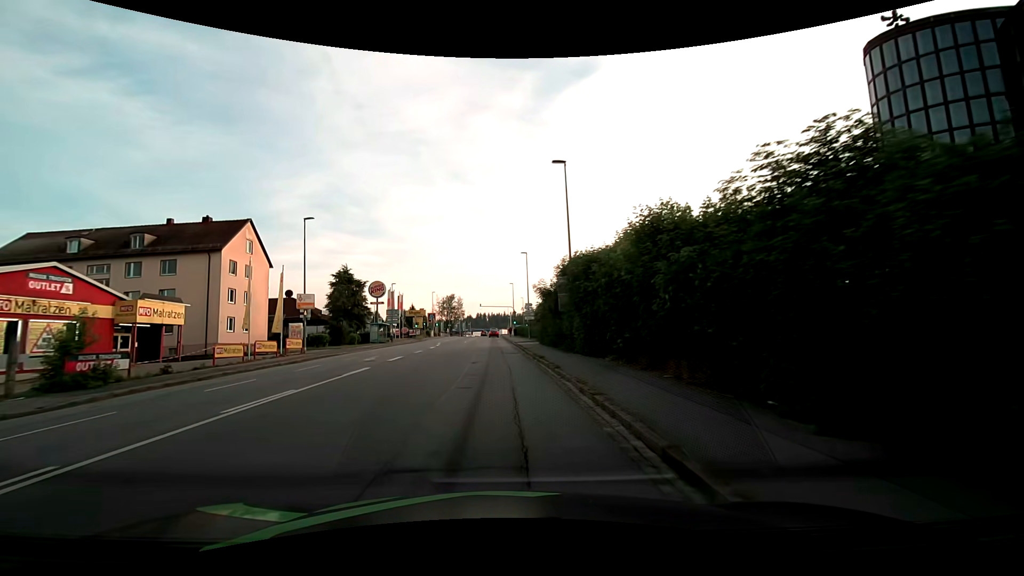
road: tertiary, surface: asphalt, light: Day
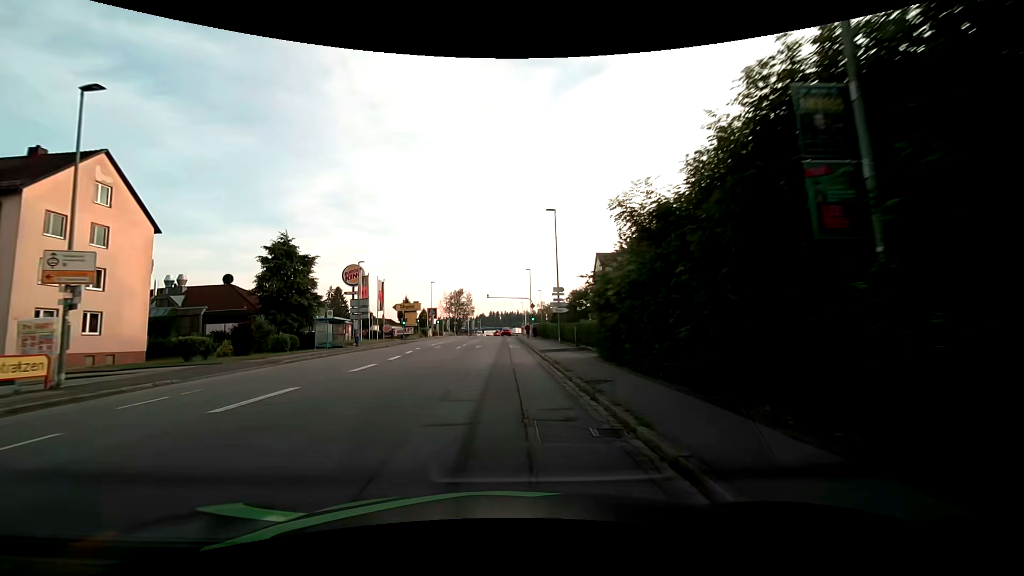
(-0.3, +21.3) m; -2°
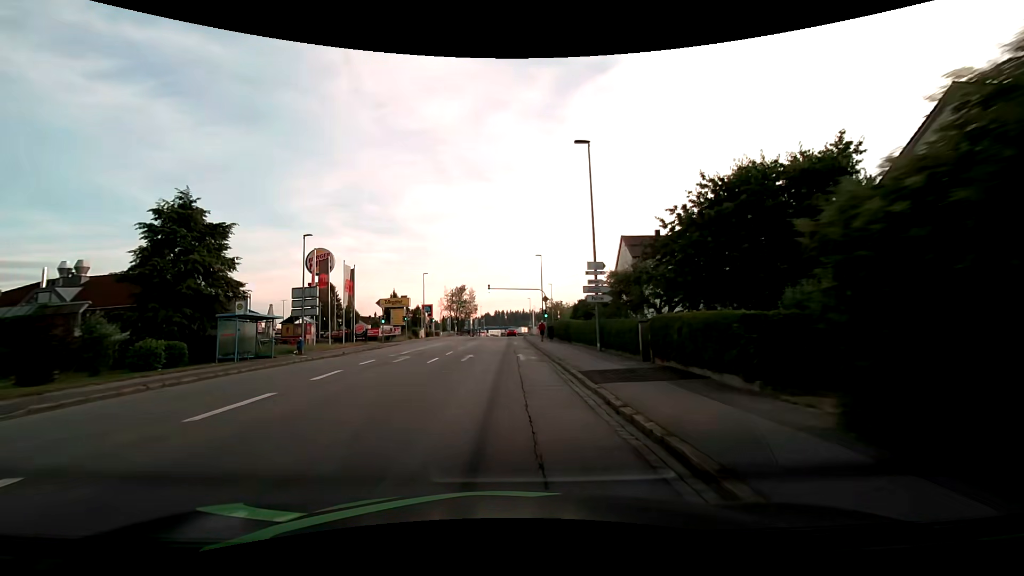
(0.0, +14.1) m; -1°
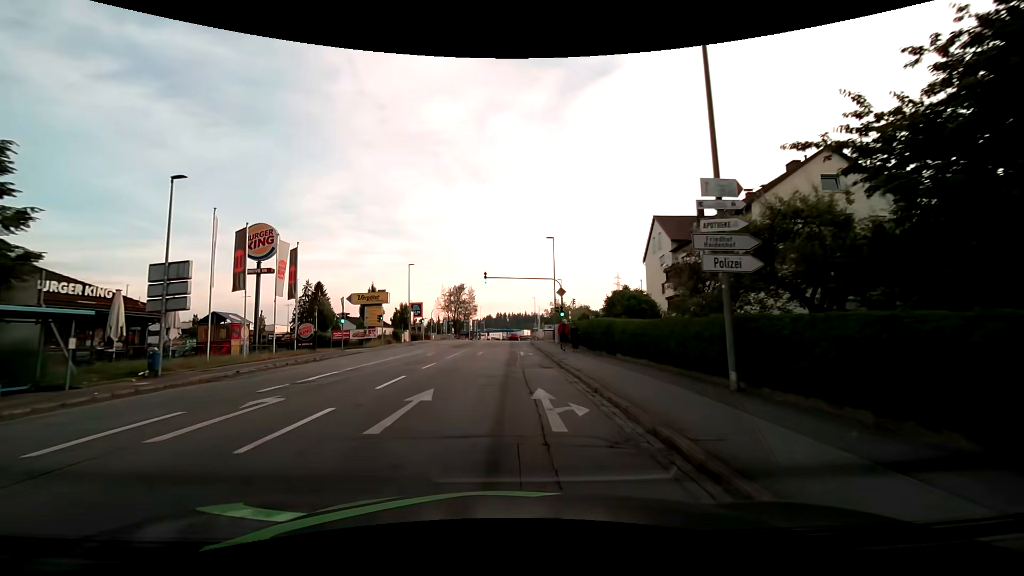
(+0.1, +13.8) m; 0°
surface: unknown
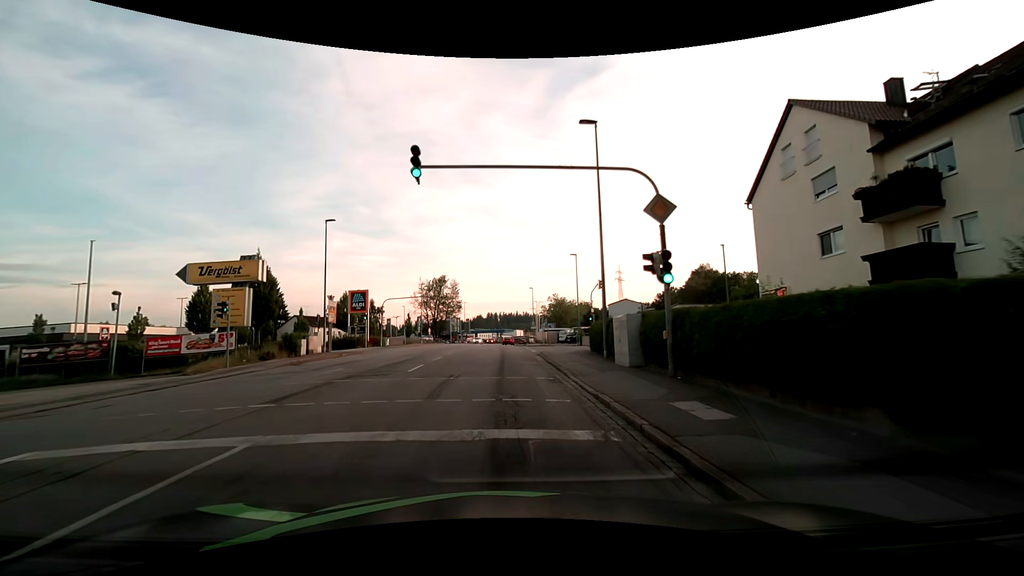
(+0.2, +27.6) m; +1°
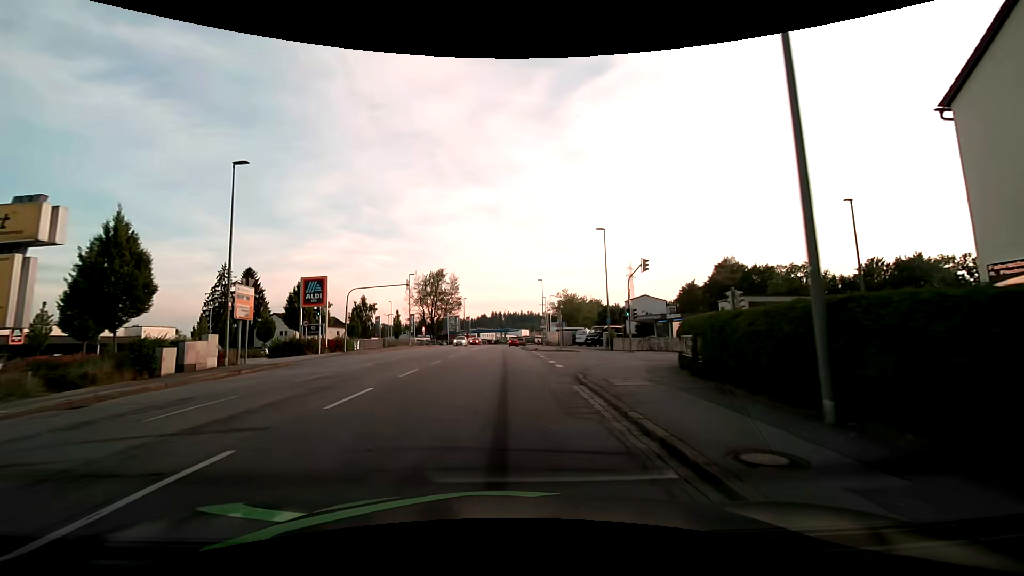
(0.0, +13.9) m; 0°
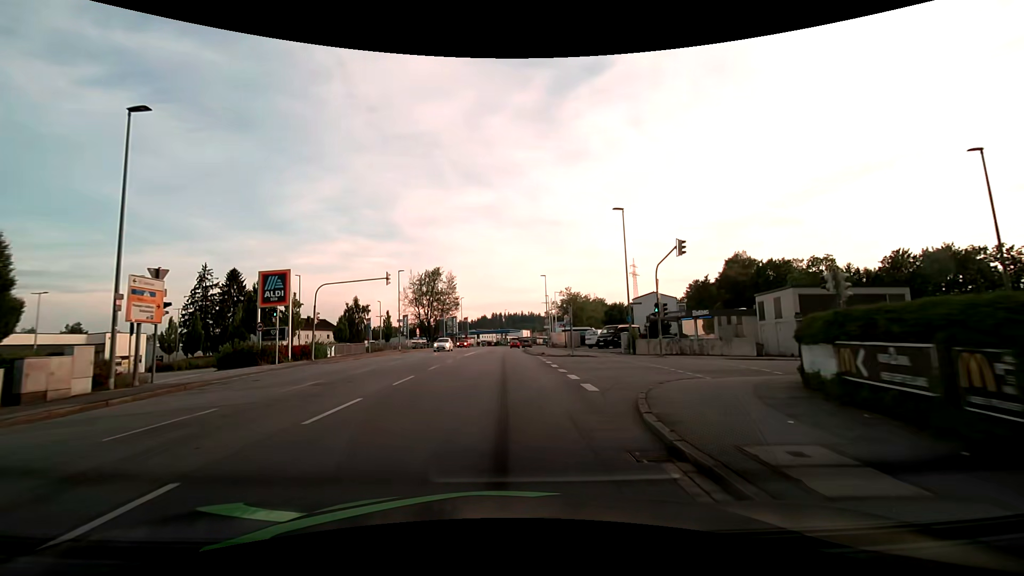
(0.0, +7.0) m; 0°
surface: asphalt
(0, +10) (0, +20) (0, +30) (0, +40) (0, +50) (0, +60) (+1, +70) (+1, +80) (+2, +90) (+3, +100) m
